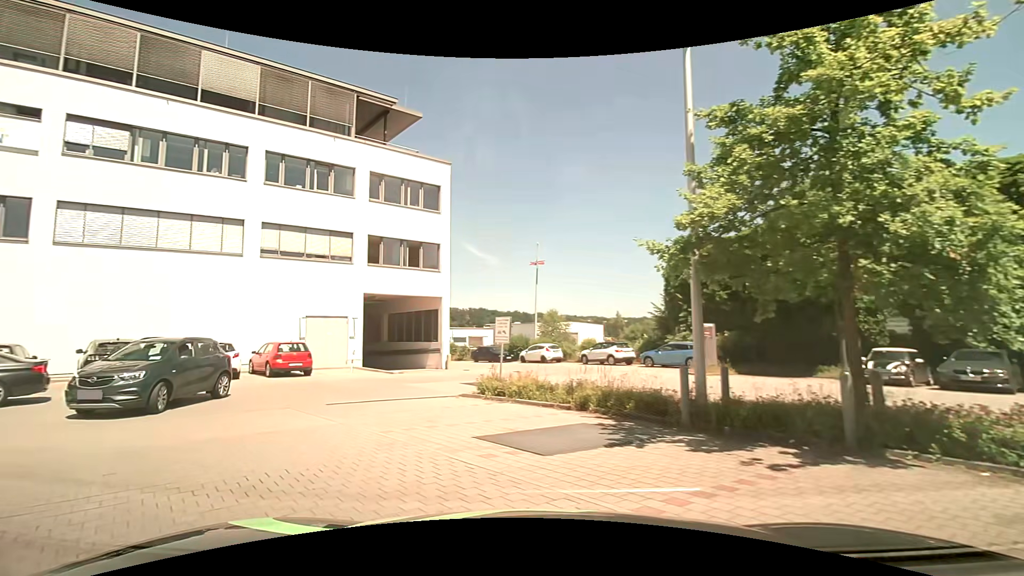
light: Day
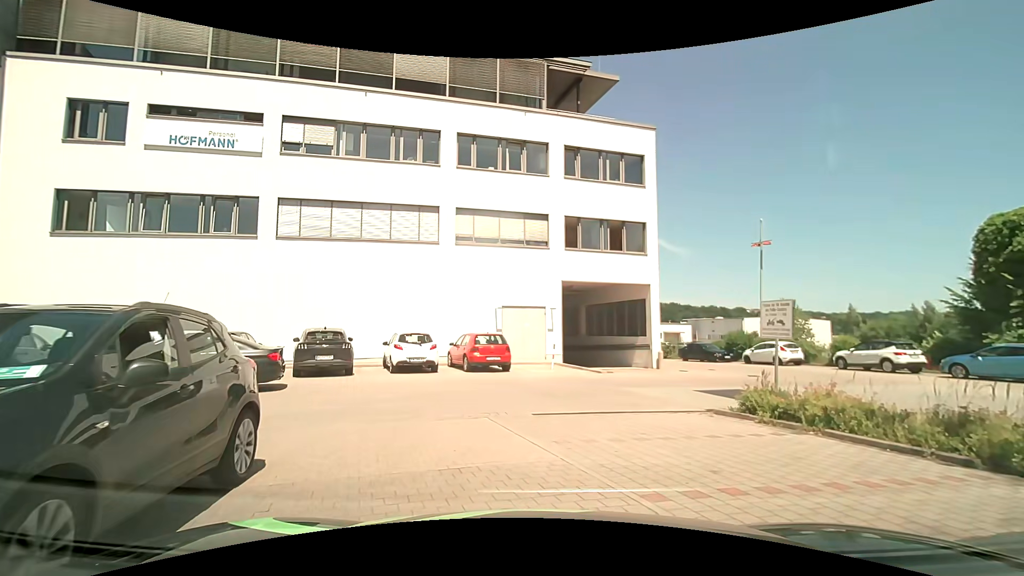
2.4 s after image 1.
(-1.0, +3.7) m; -21°
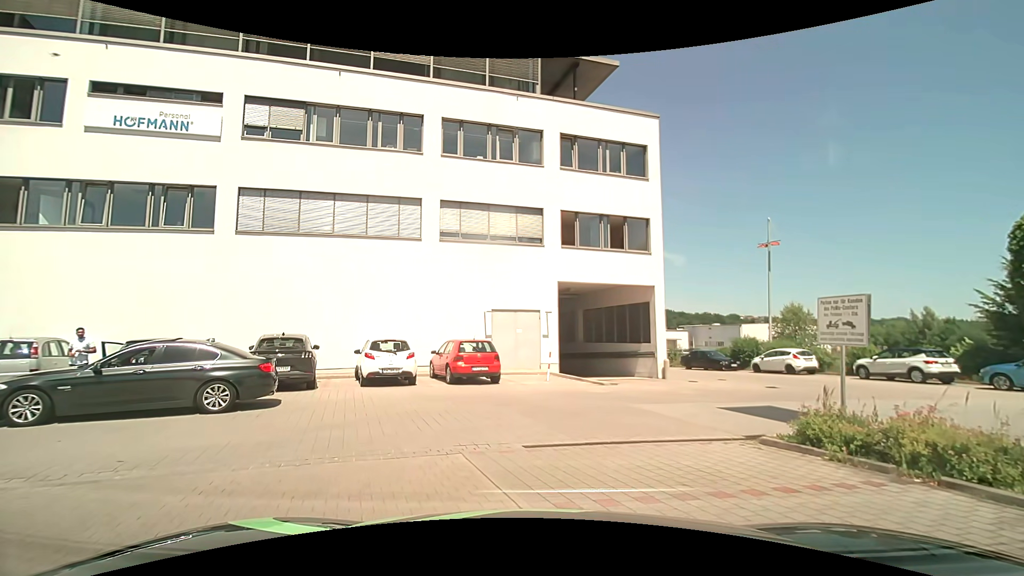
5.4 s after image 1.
(0.0, +2.4) m; 0°
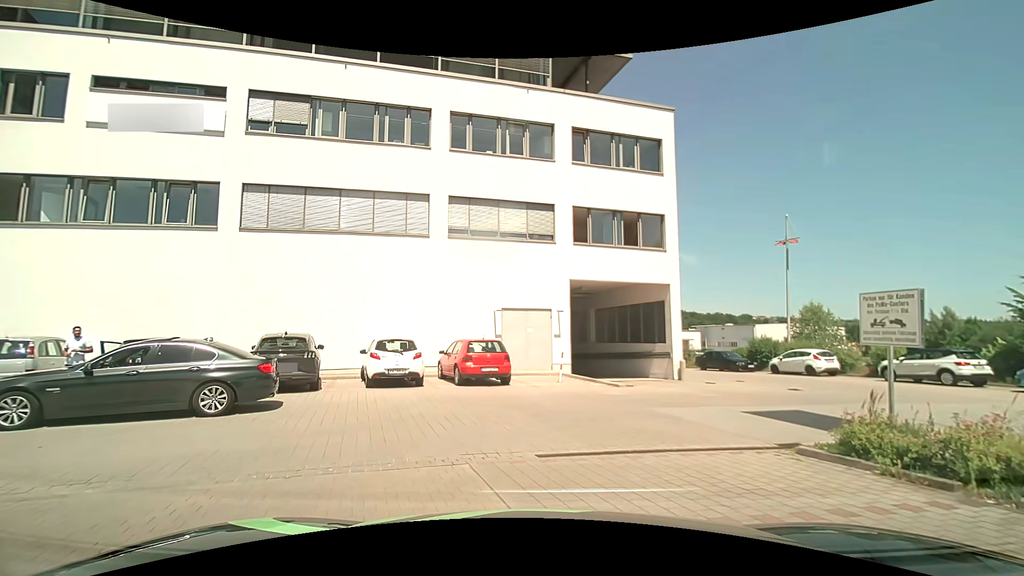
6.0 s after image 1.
(0.0, +0.6) m; 0°
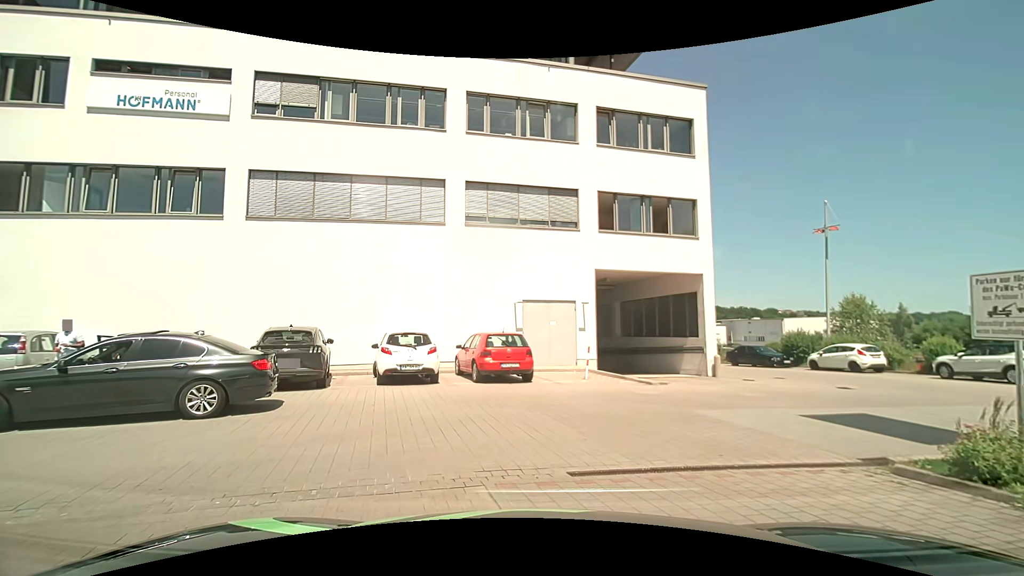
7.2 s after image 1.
(0.0, +1.2) m; 0°
